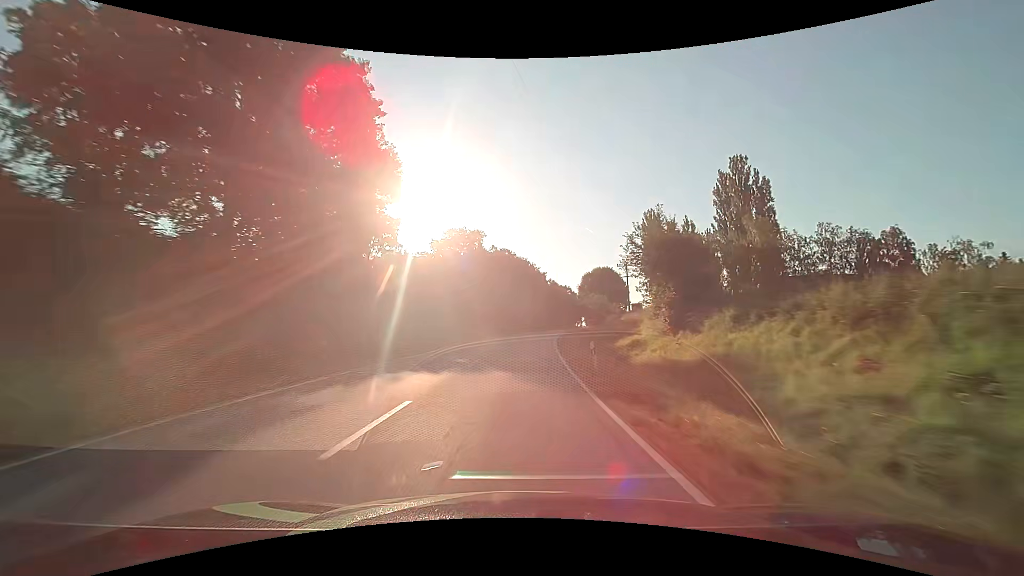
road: secondary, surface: asphalt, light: Day
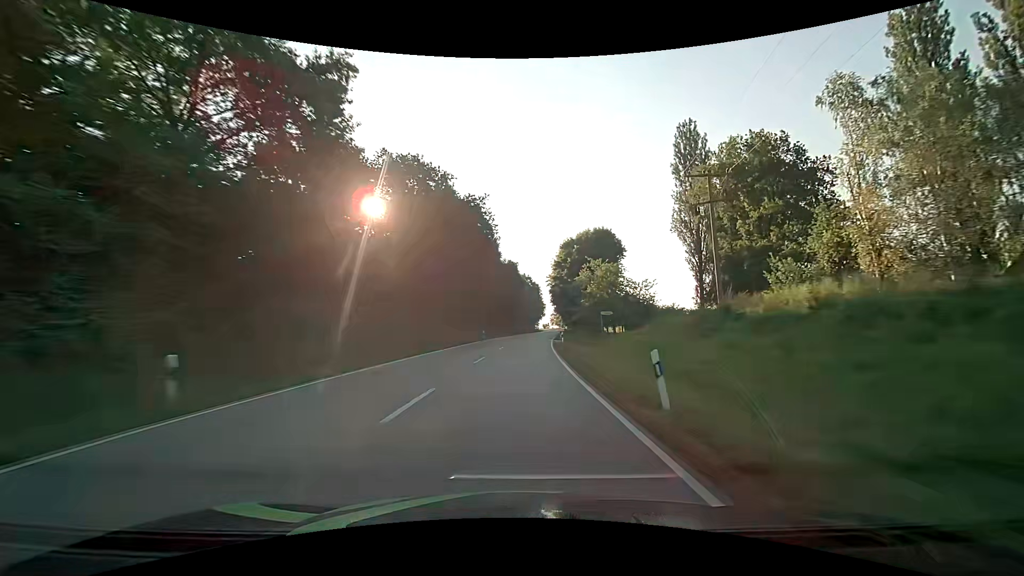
(+2.8, +57.8) m; +6°
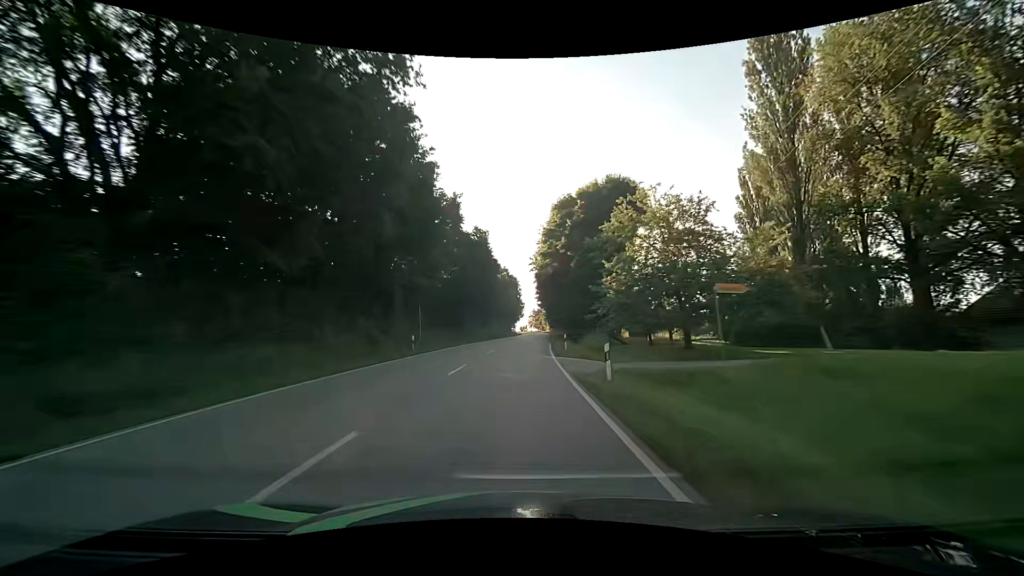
(+0.6, +28.6) m; +3°
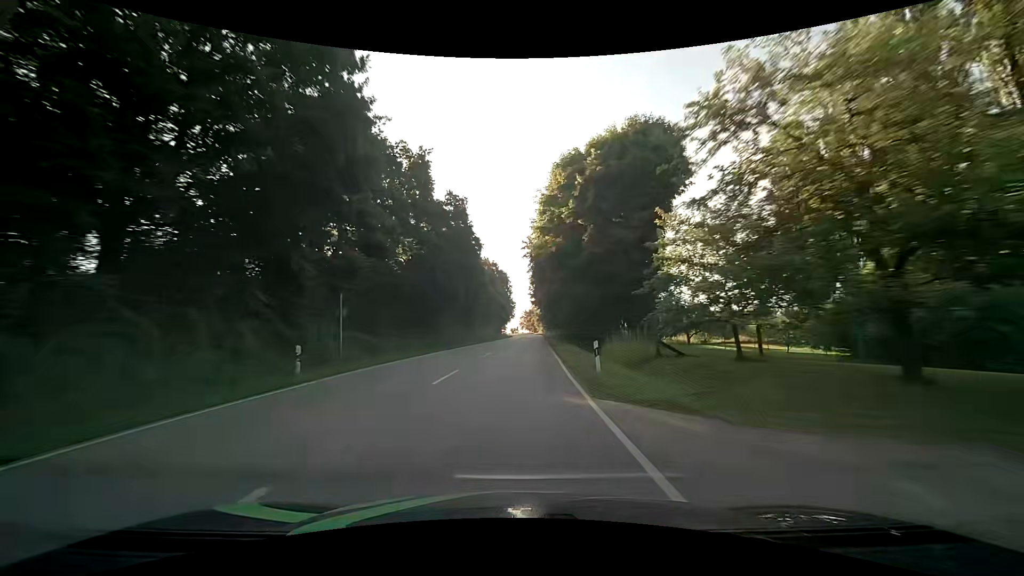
(+0.1, +14.3) m; +1°
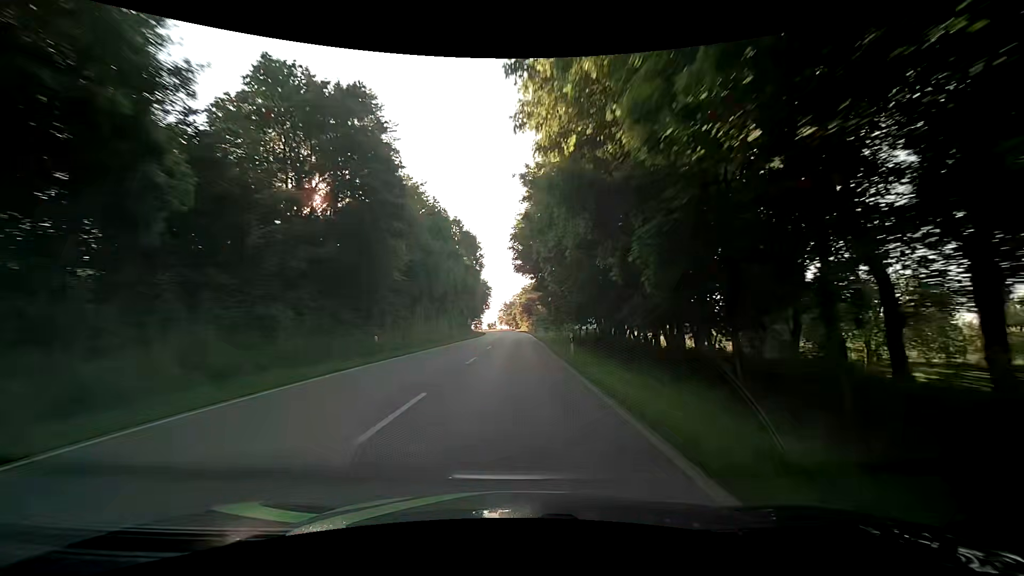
(+0.7, +42.4) m; +2°
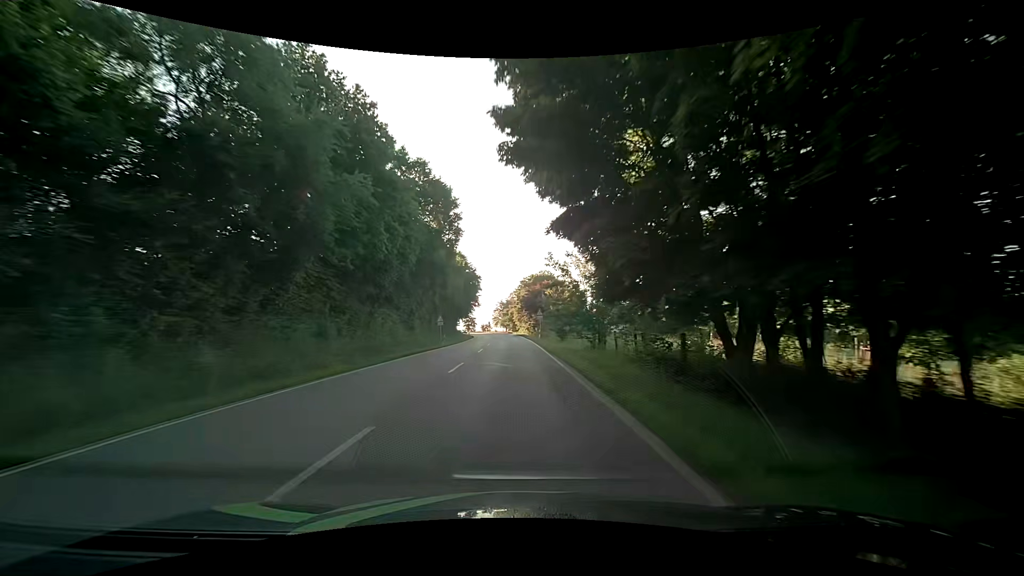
(0.0, +26.7) m; 0°
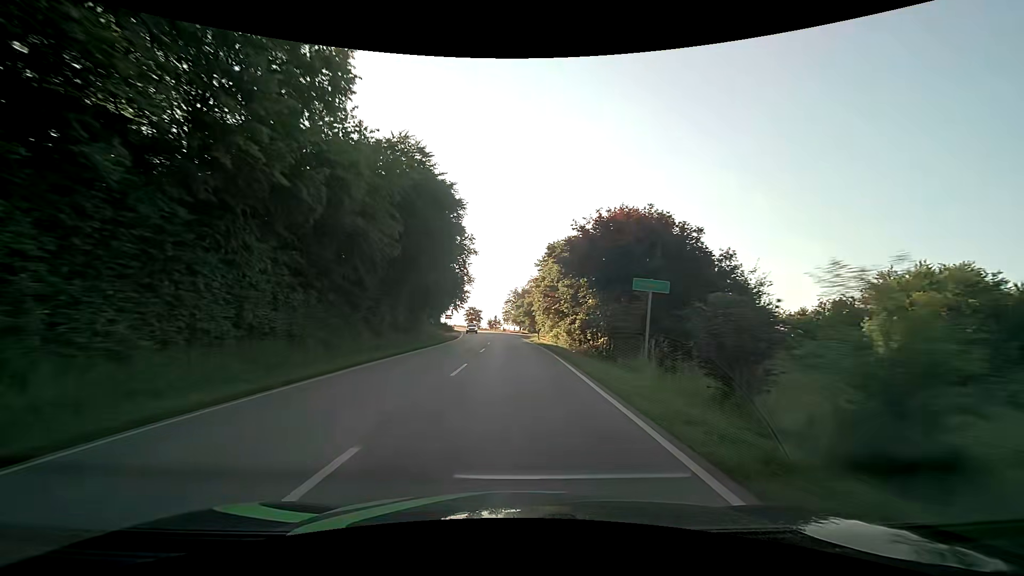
(-0.8, +49.1) m; -2°
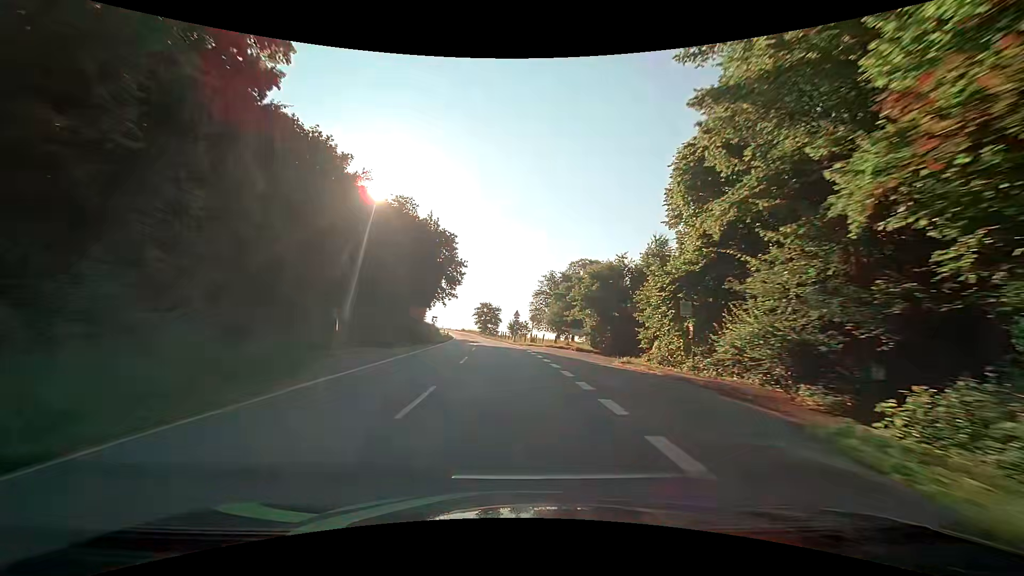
(-1.3, +53.8) m; -4°
(0, +10) (0, +20) (0, +30) (-1, +40) (-2, +50) (-3, +60) (-4, +70) (-5, +80) (-6, +90) (-8, +100) m
